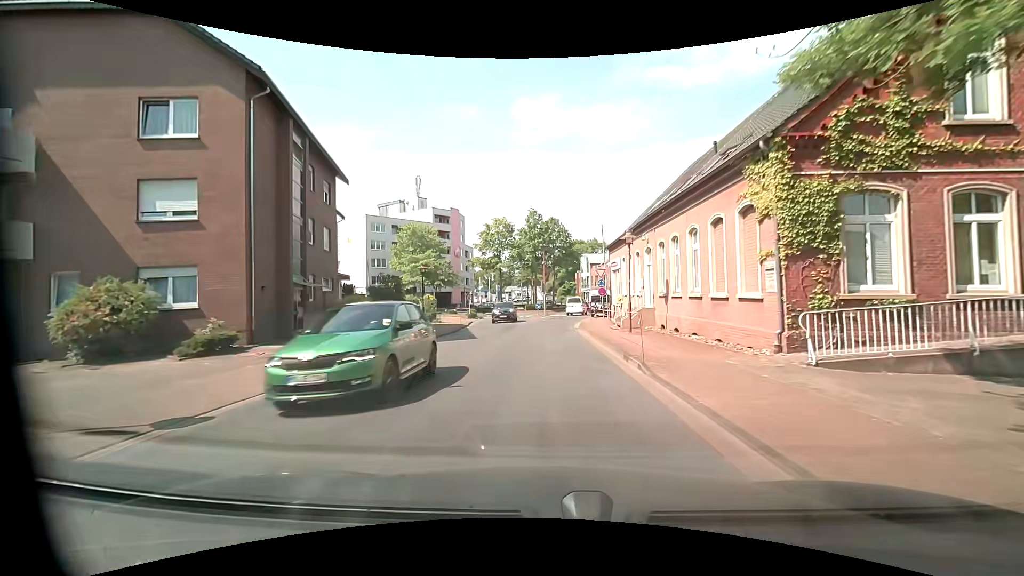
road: unclassified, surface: asphalt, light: Day
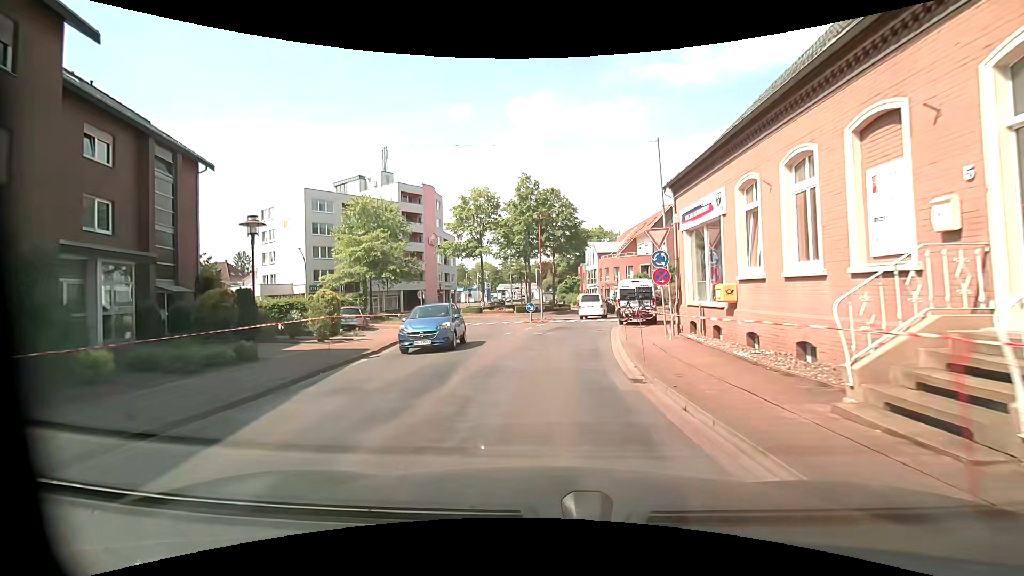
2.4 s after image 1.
(+0.1, +19.0) m; 0°
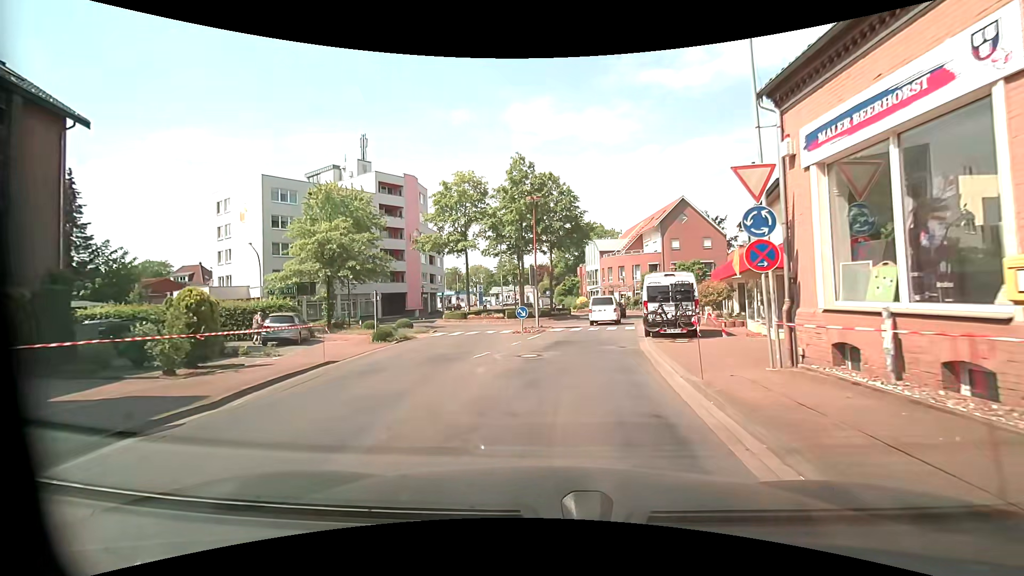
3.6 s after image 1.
(0.0, +8.1) m; 0°
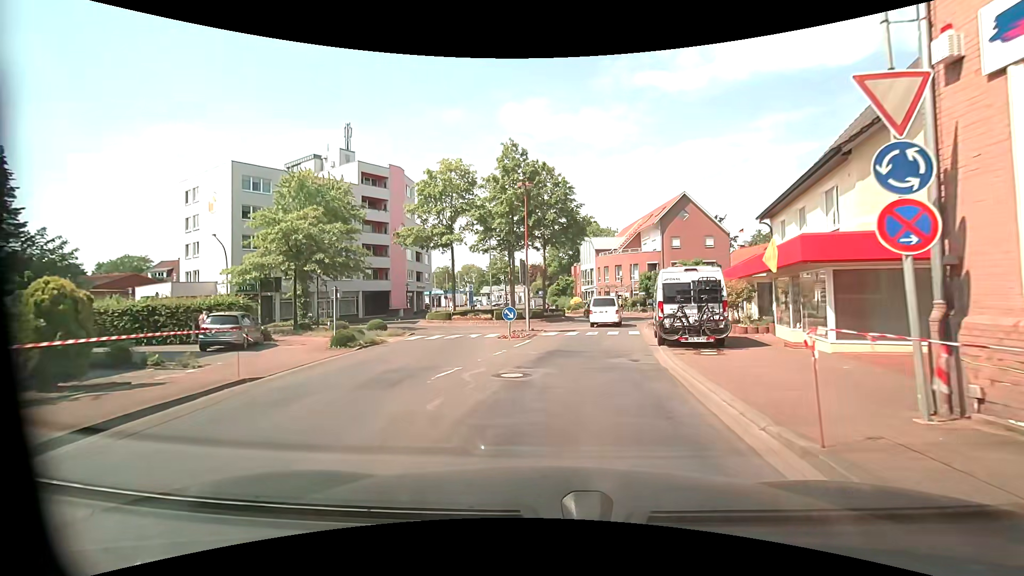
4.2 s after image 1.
(+0.1, +3.7) m; +2°
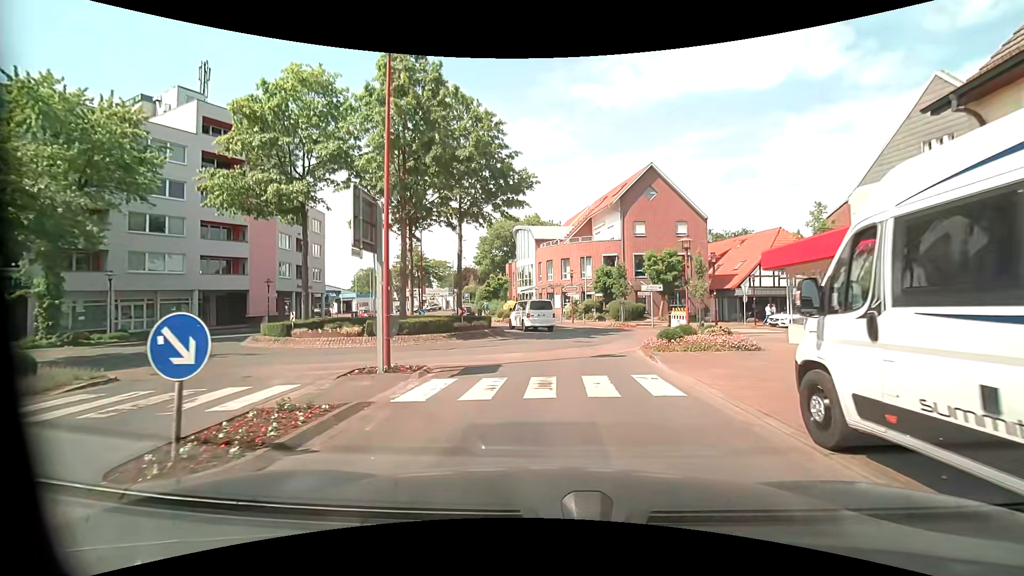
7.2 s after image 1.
(+0.9, +16.1) m; +7°
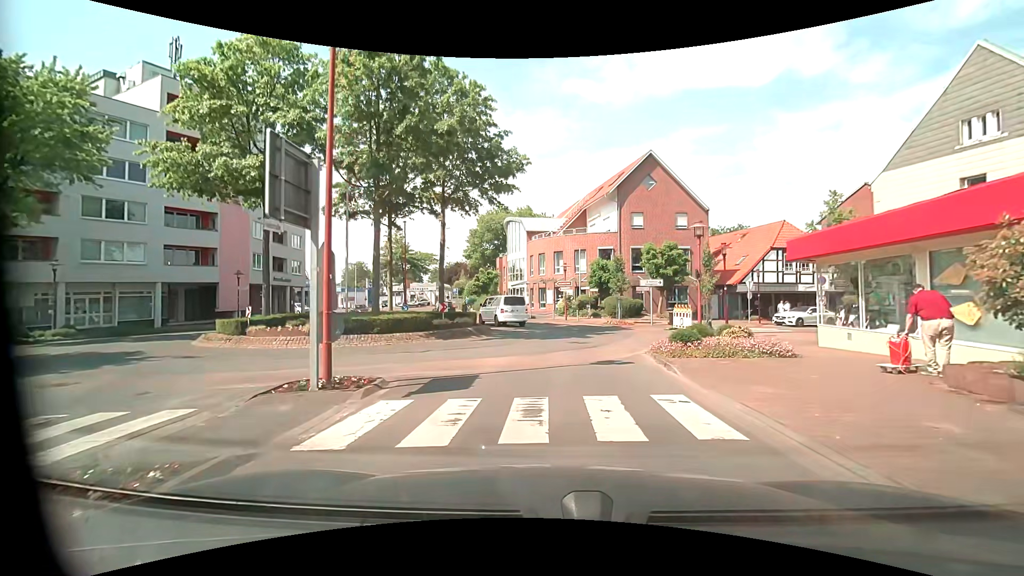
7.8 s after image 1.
(0.0, +2.7) m; +2°
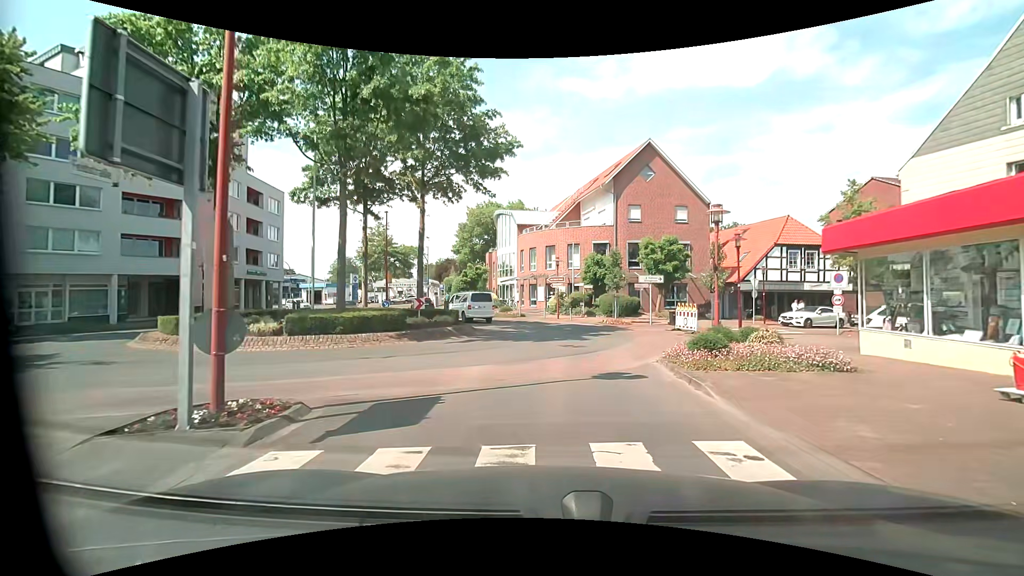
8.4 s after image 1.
(0.0, +2.7) m; 0°
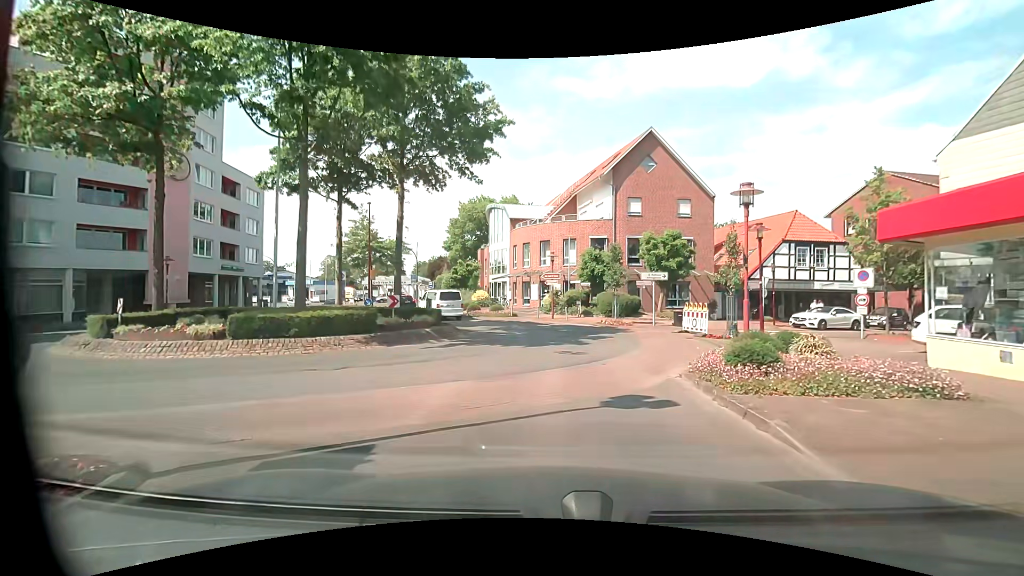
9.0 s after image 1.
(0.0, +2.6) m; +1°
